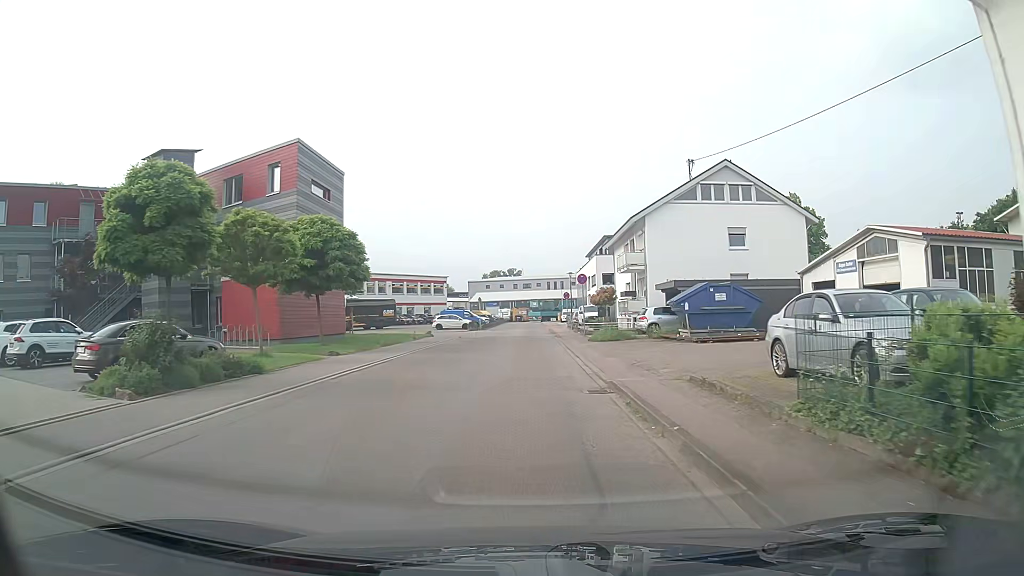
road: unclassified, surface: asphalt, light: Day
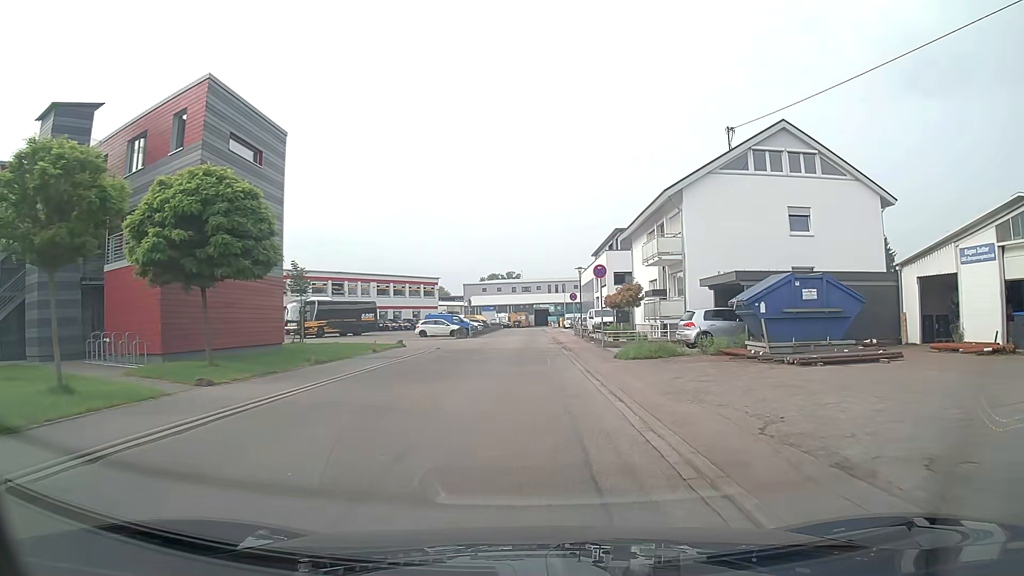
(0.0, +10.1) m; 0°
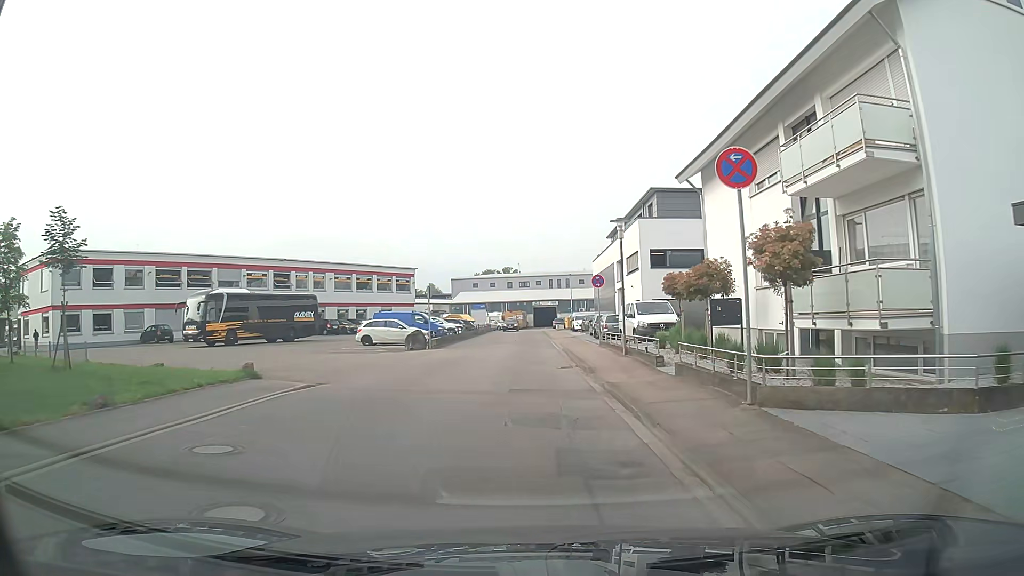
(+0.2, +19.7) m; 0°
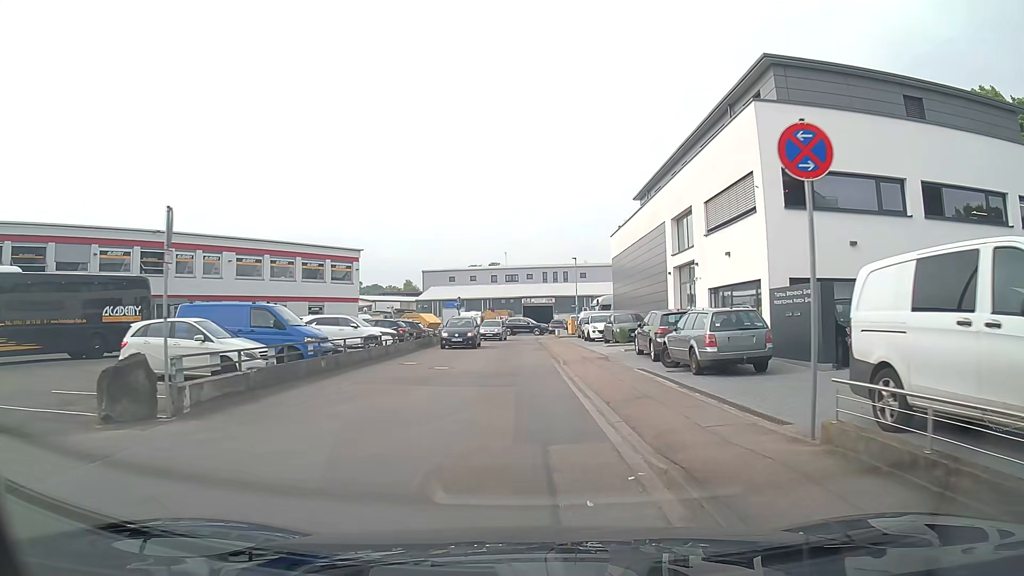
(+0.2, +23.6) m; +1°
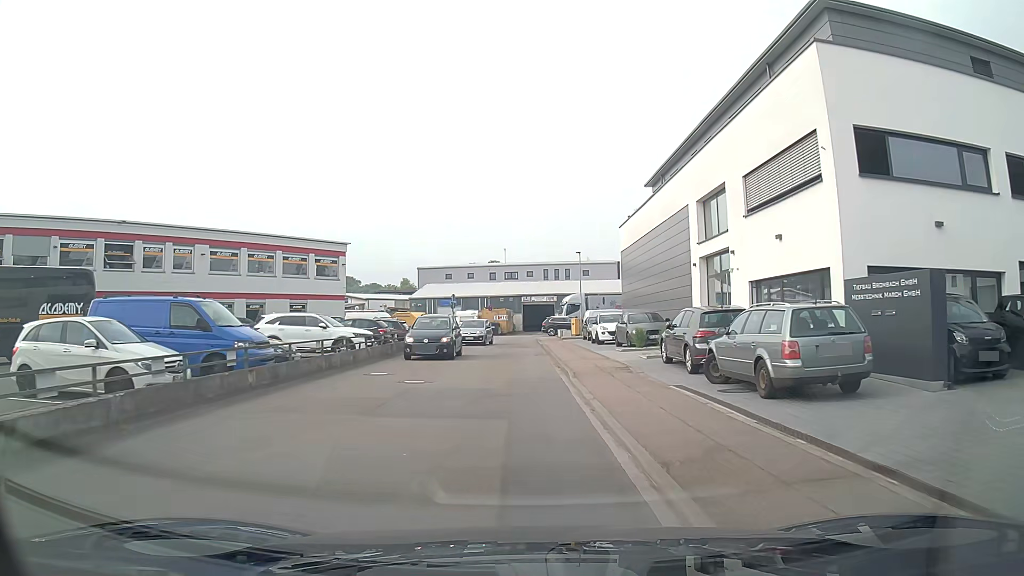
(0.0, +4.6) m; 0°
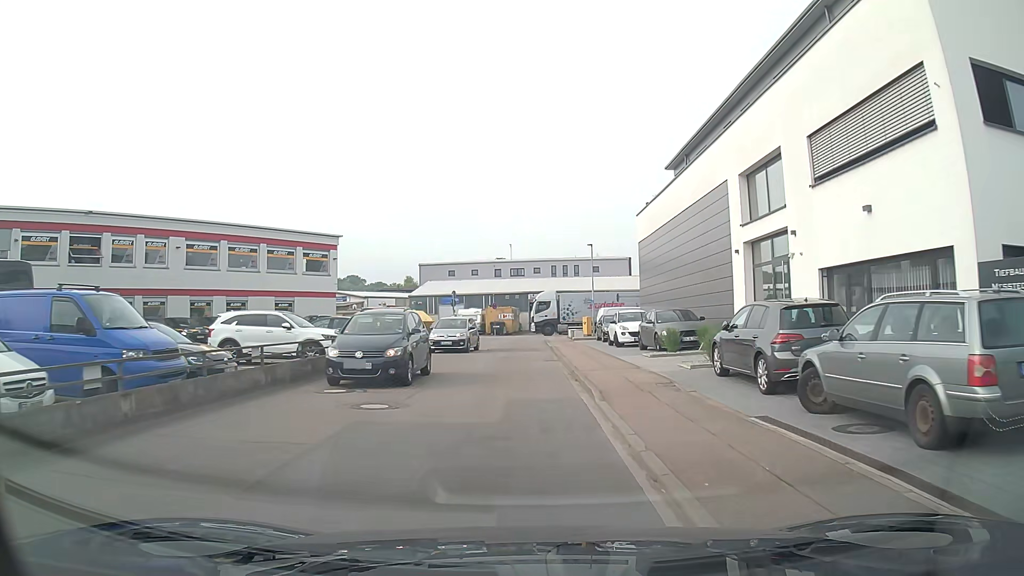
(0.0, +4.5) m; 0°
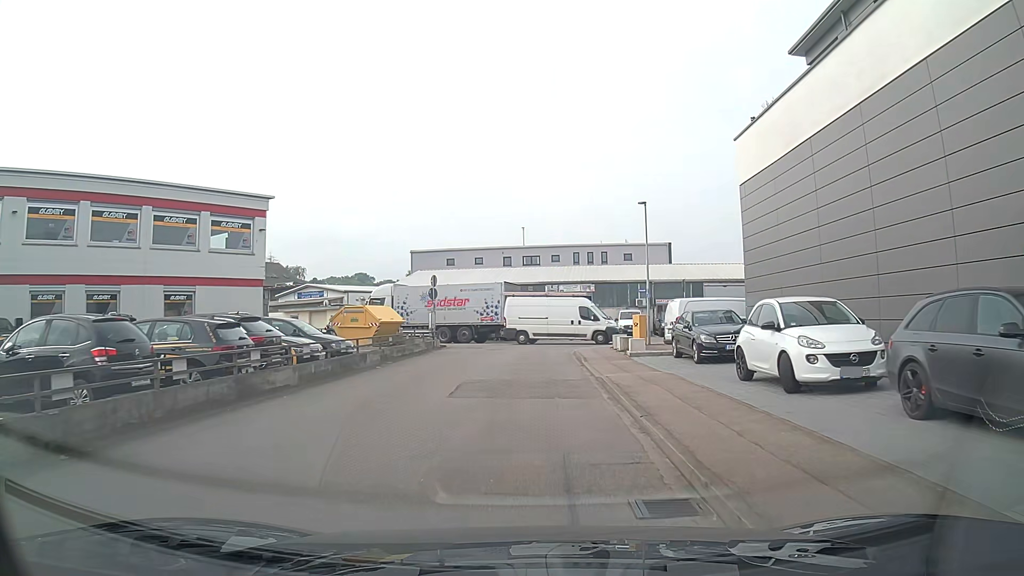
(-0.2, +17.2) m; -2°
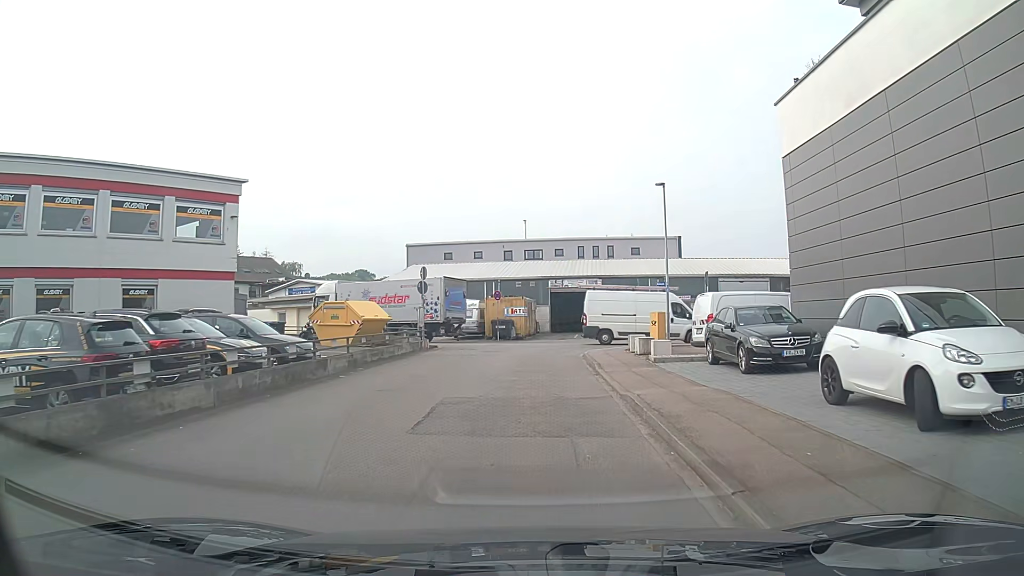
(0.0, +3.9) m; -1°
